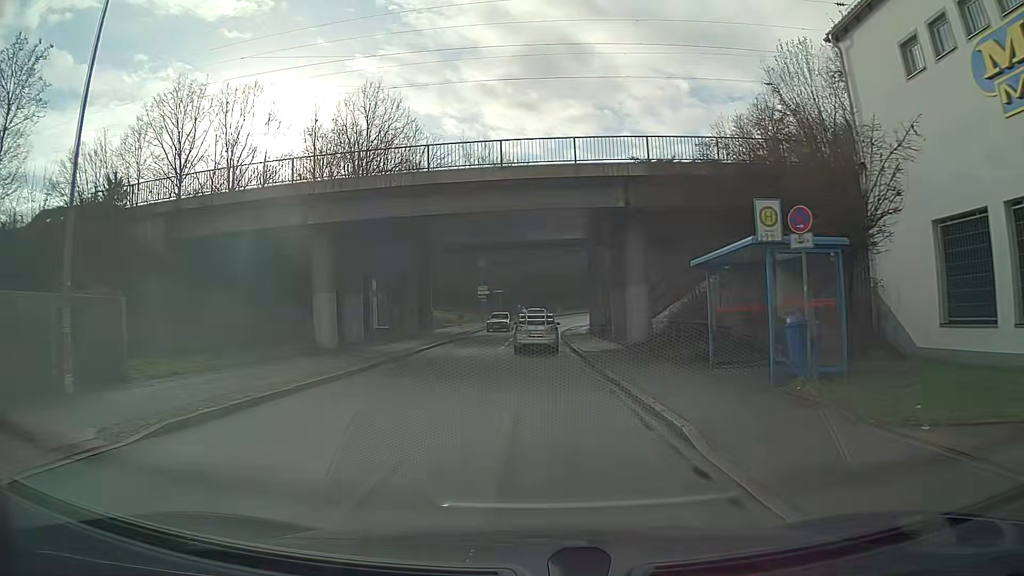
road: unclassified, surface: asphalt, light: Day
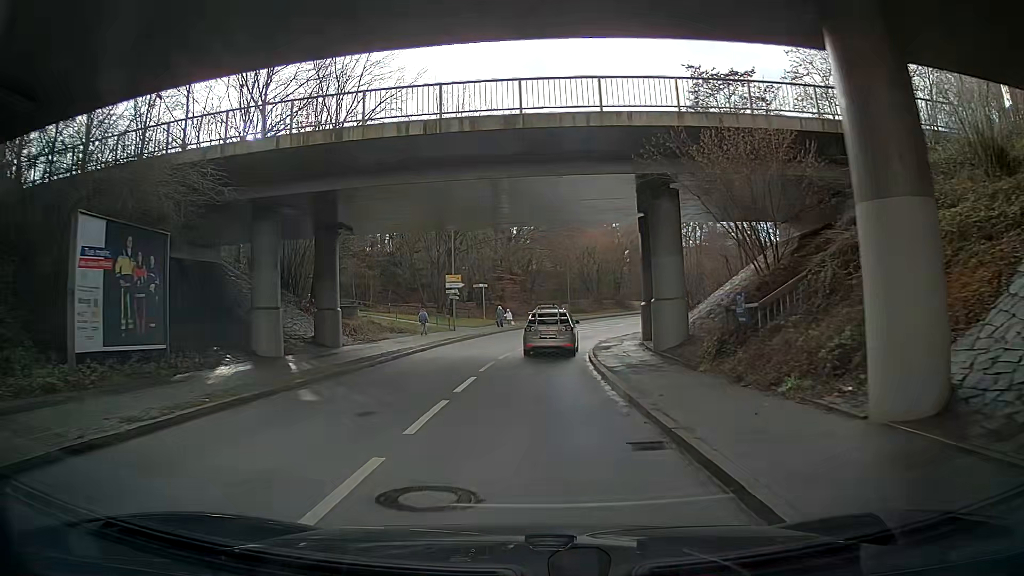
(0.0, +24.7) m; -1°
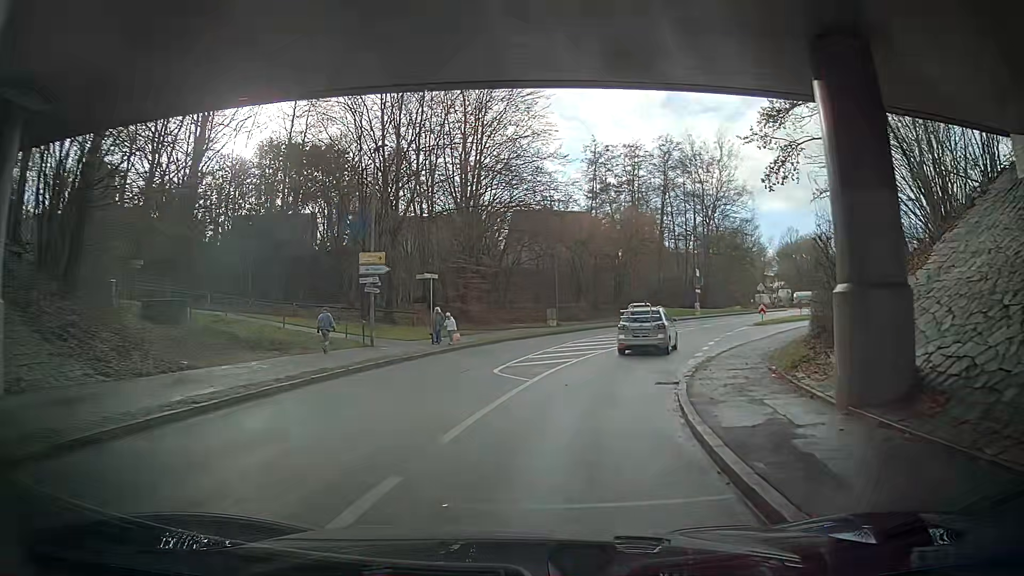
(-1.1, +18.7) m; -3°
(+1, +10) (+4, +20) (+8, +29) (+12, +37) (+18, +46) (+25, +53) (+31, +61) (+38, +68) (+45, +76) (+50, +84) m
